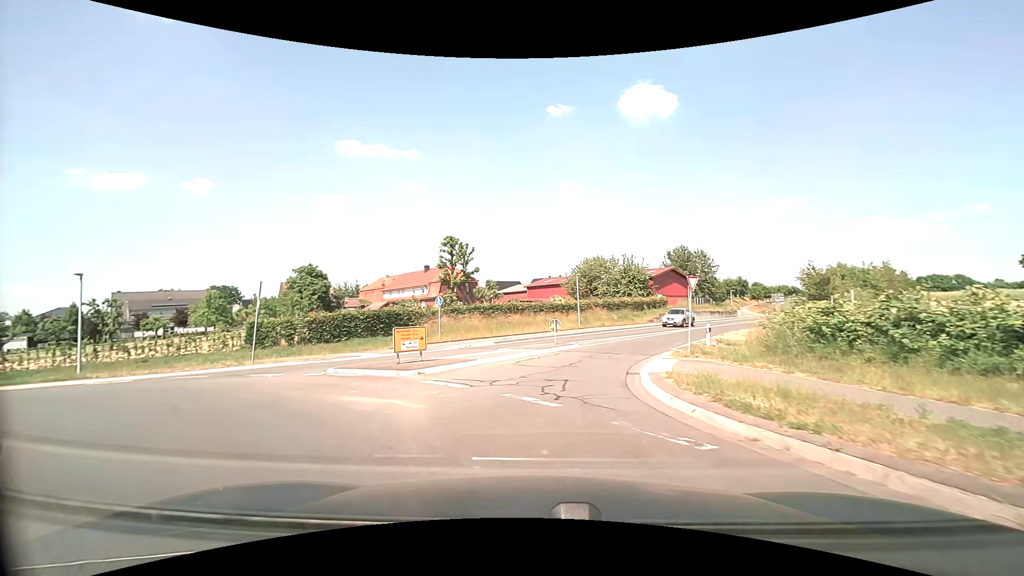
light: Day
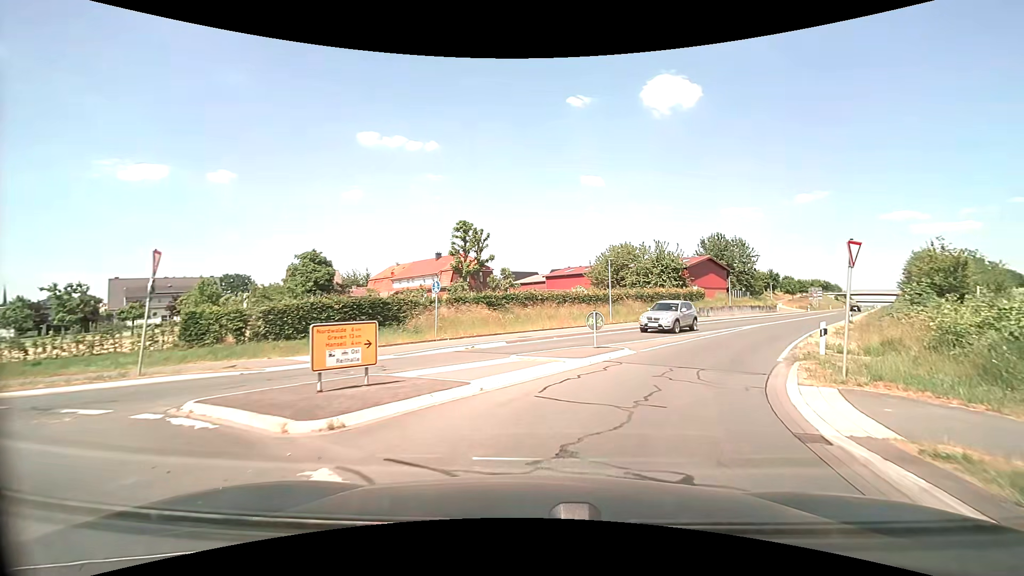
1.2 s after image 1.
(-0.4, +7.3) m; -2°
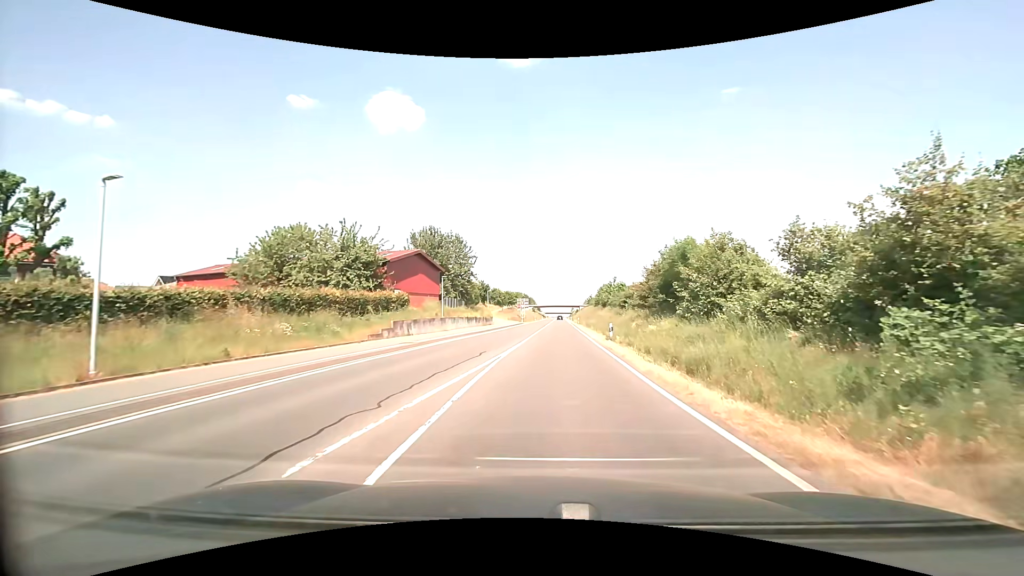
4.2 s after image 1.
(+7.4, +22.3) m; +31°
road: secondary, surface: asphalt
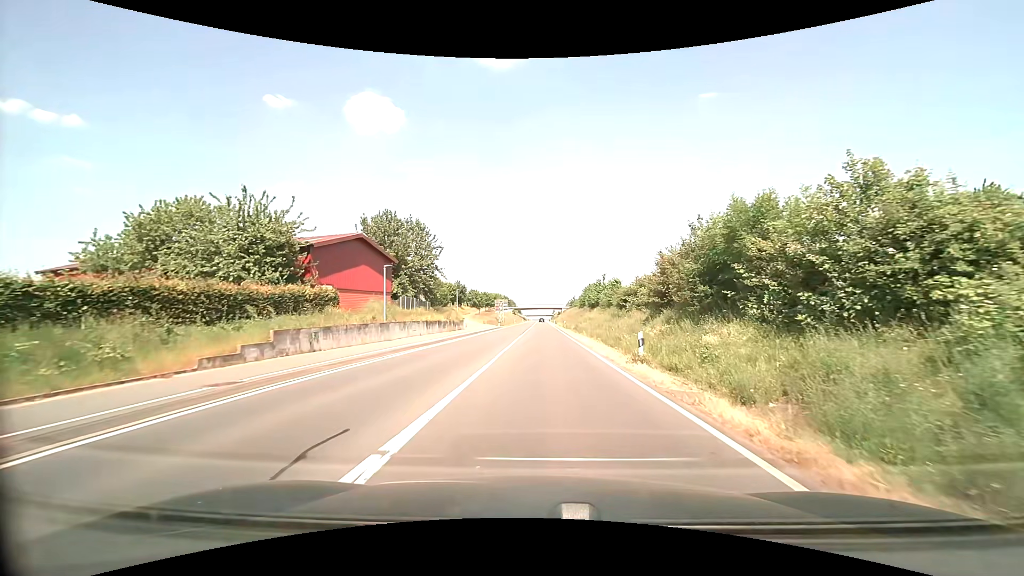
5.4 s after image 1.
(+0.2, +12.0) m; +2°
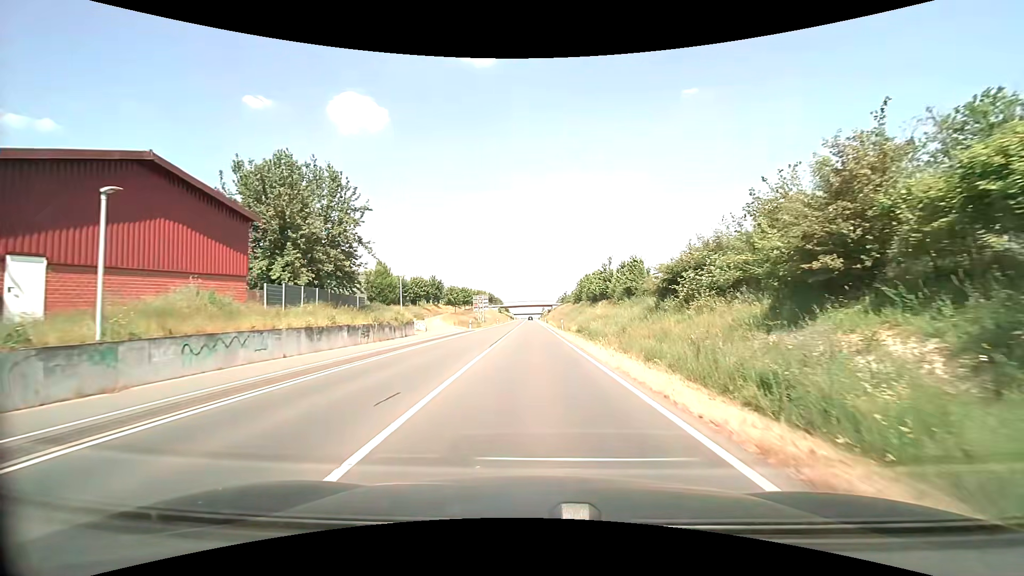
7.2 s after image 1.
(+0.5, +20.4) m; +1°
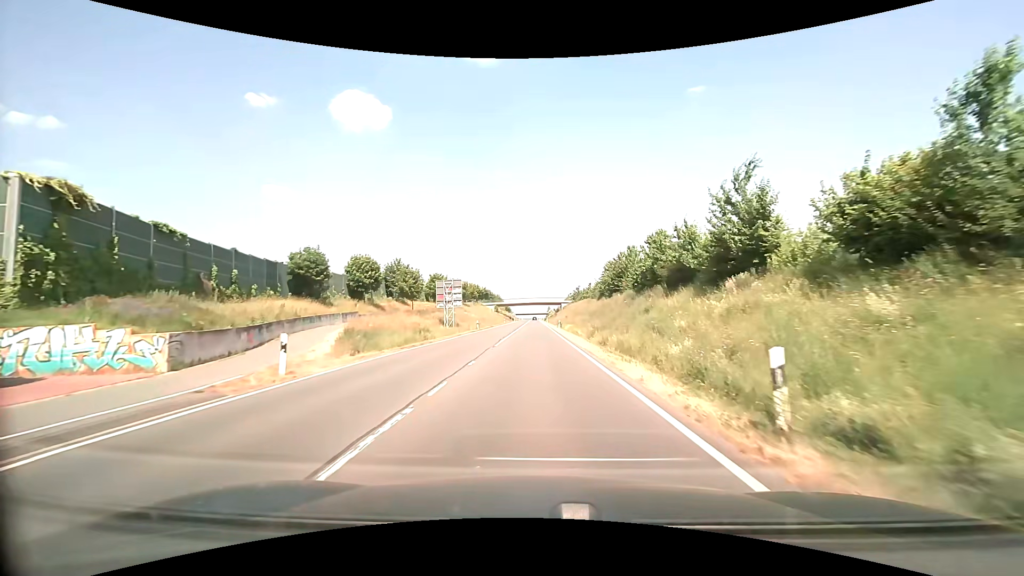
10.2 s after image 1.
(-0.2, +39.9) m; 0°
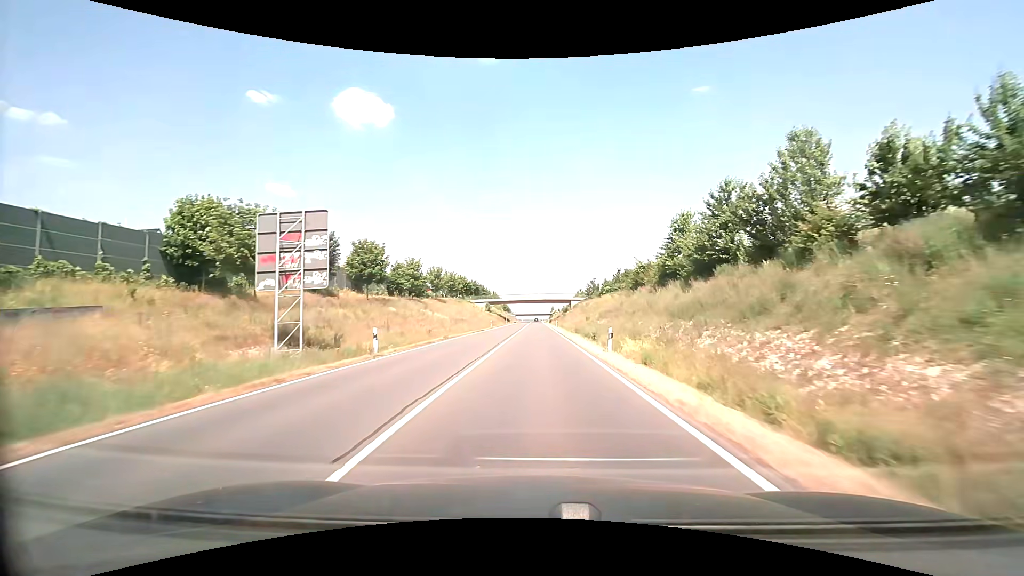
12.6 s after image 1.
(-0.1, +37.2) m; 0°
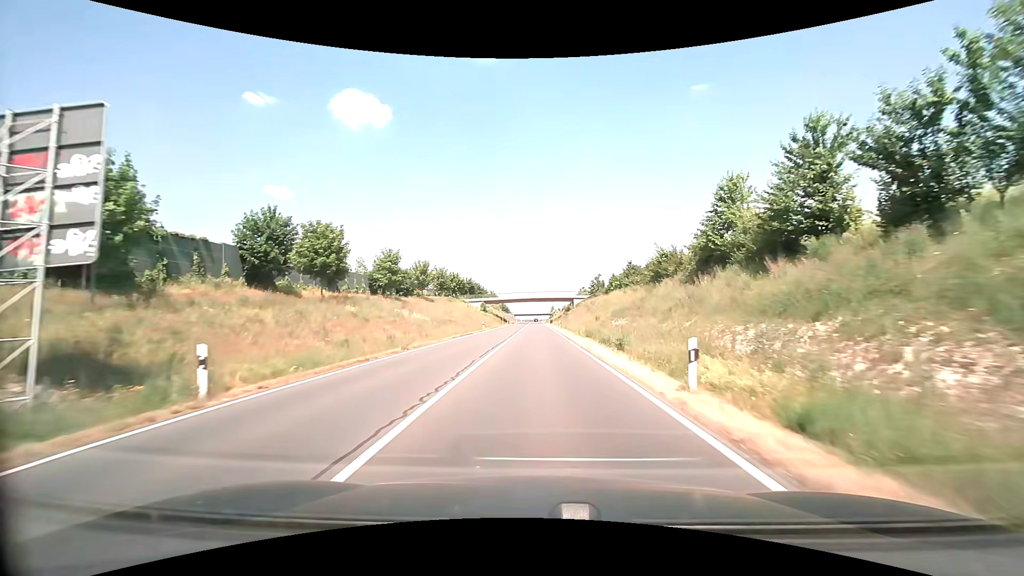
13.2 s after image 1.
(0.0, +10.3) m; 0°
(0, +10) (0, +20) (0, +30) (0, +40) (0, +50) (0, +60) (0, +70) (0, +80) (+1, +90) (+1, +100) m
